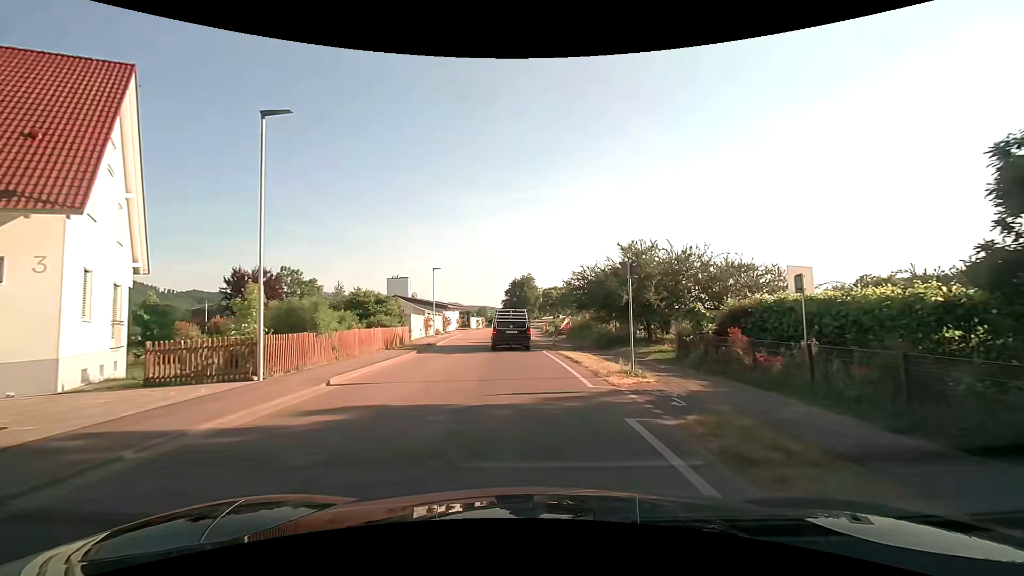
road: tertiary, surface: asphalt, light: Day
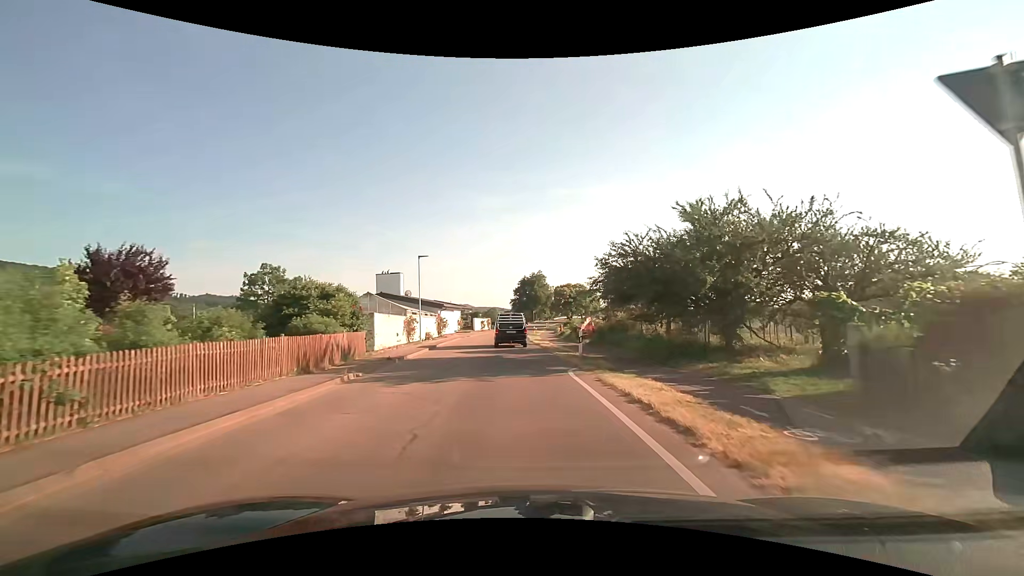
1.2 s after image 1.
(-0.1, +9.9) m; -1°
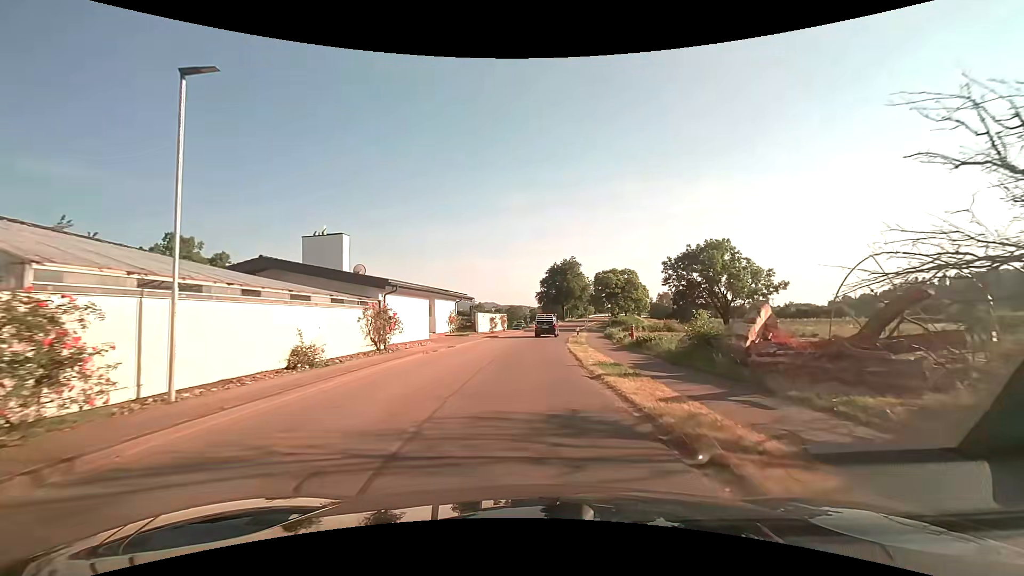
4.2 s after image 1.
(-0.8, +26.7) m; -3°
(0, +10) (0, +20) (0, +30) (+1, +40) (+3, +50) (+4, +60) (+5, +70) (+7, +80) (+9, +89) (+11, +99) m
